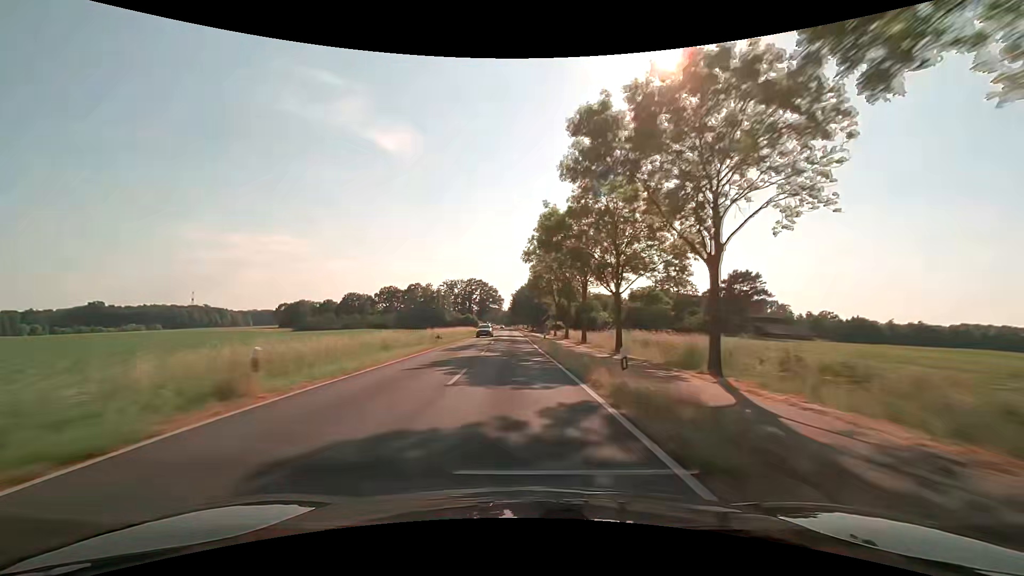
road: secondary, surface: asphalt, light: Day
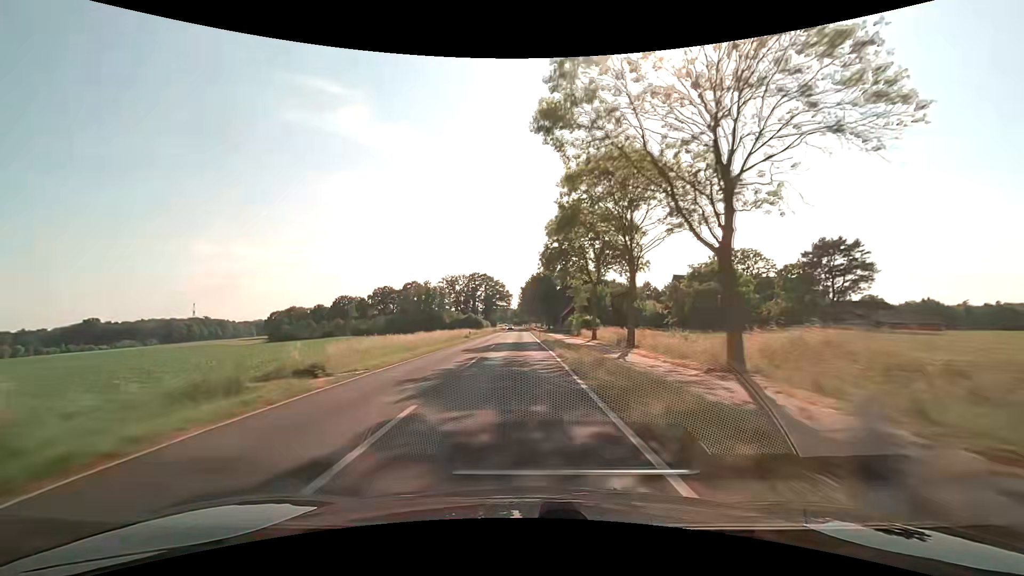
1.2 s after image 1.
(-0.6, +31.7) m; -2°
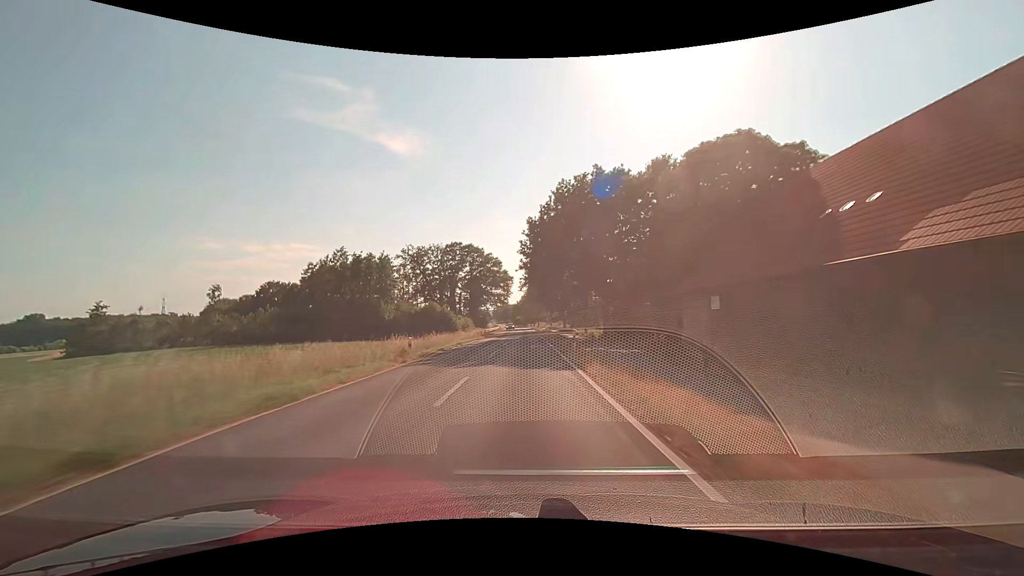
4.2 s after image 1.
(-0.9, +79.3) m; -1°
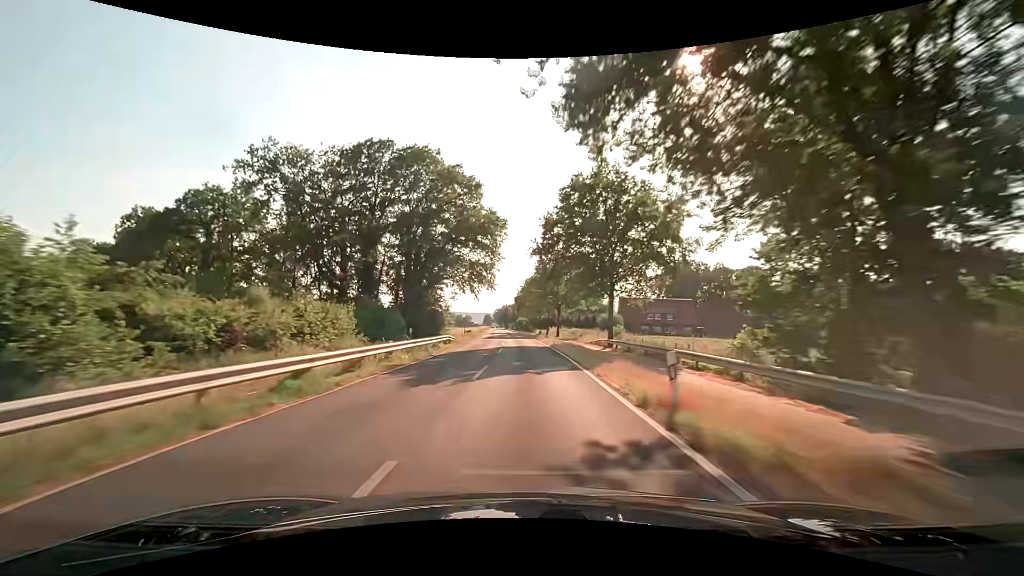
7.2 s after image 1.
(-0.1, +79.2) m; -1°
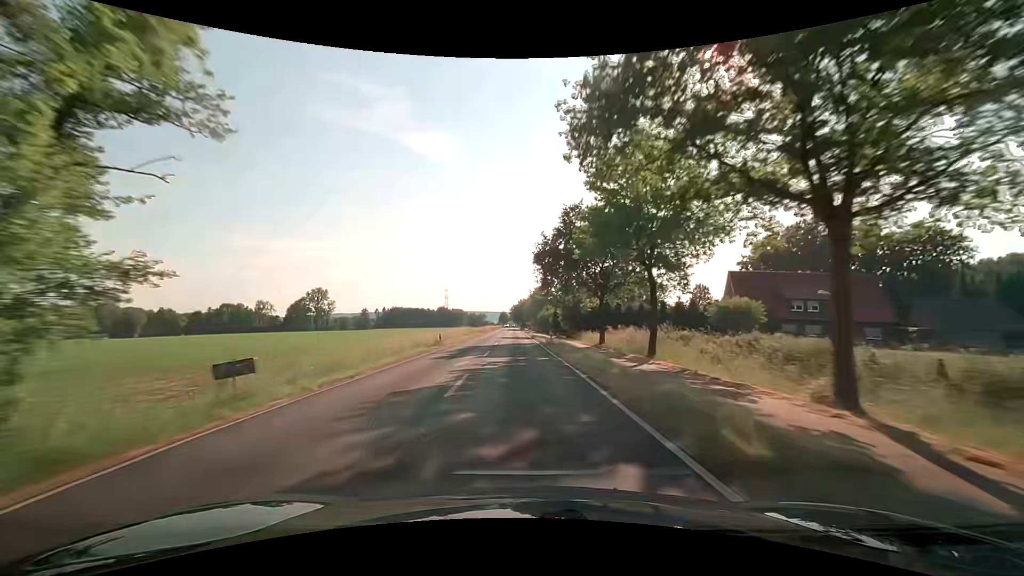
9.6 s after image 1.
(-1.2, +63.2) m; -2°
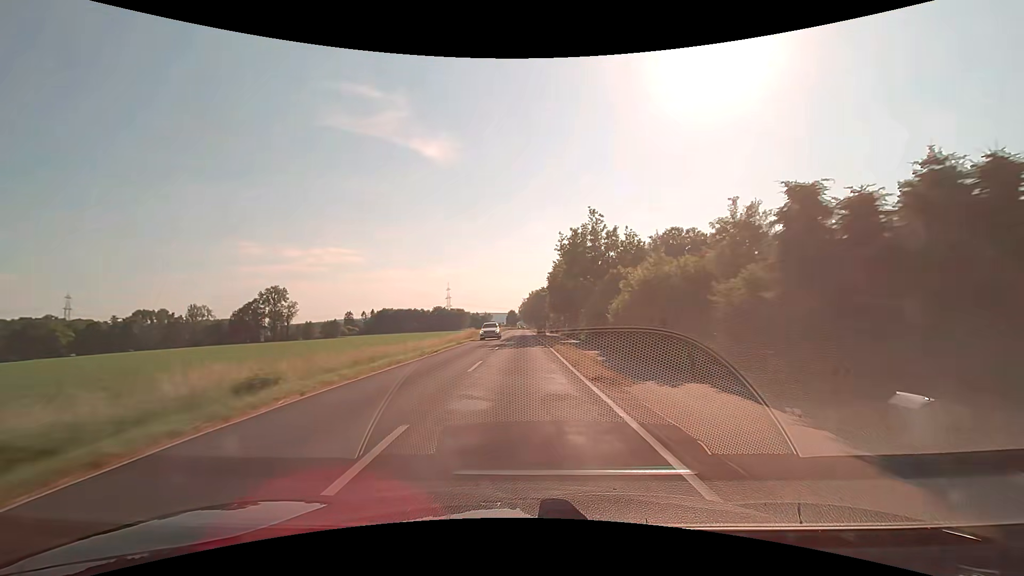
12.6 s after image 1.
(-1.5, +78.9) m; -1°
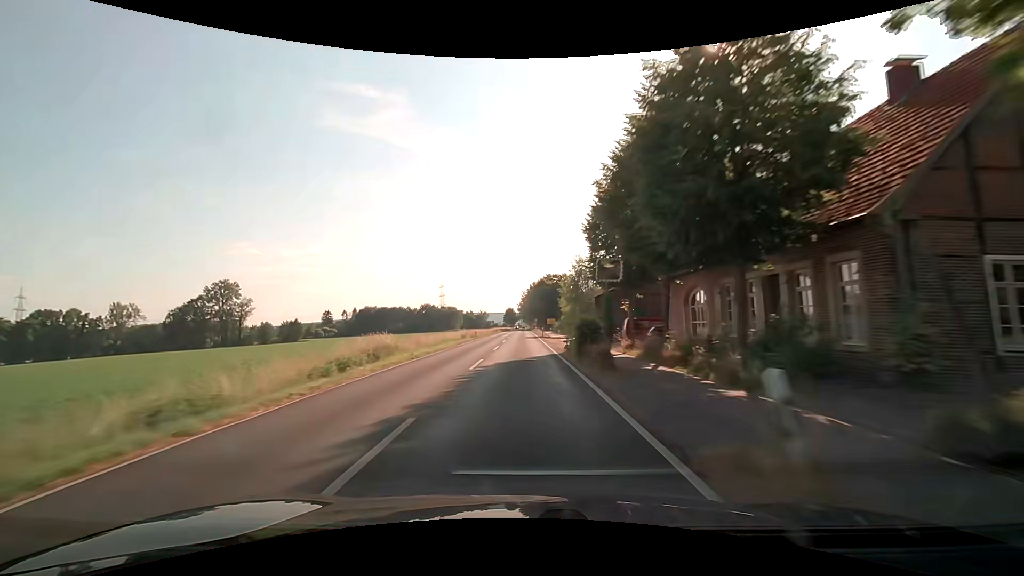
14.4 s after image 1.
(-0.1, +47.3) m; 0°
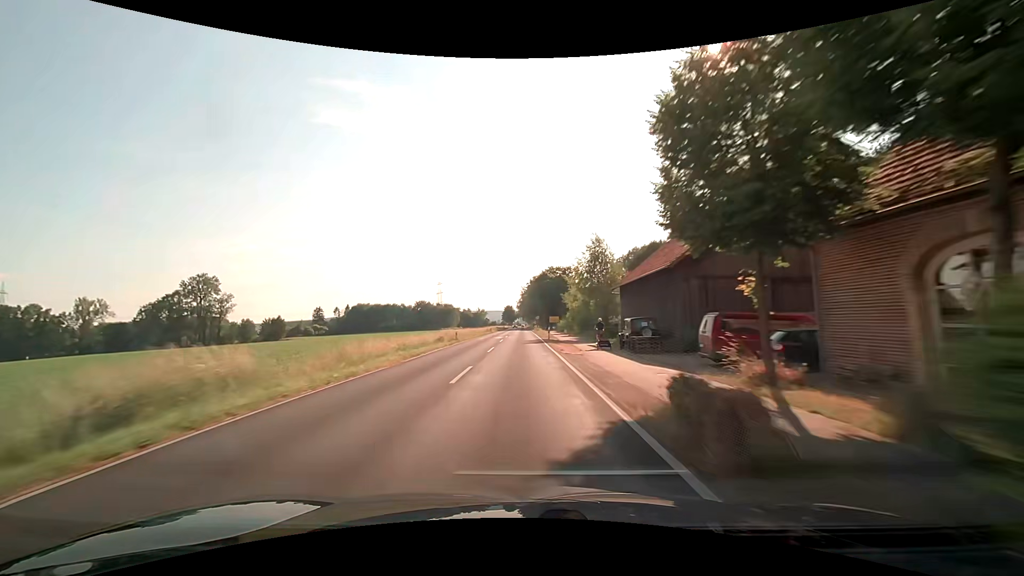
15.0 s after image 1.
(+0.1, +15.4) m; 0°
(0, +10) (0, +20) (0, +30) (0, +40) (0, +50) (0, +60) (0, +70) (0, +80) (0, +90) (0, +100) m
